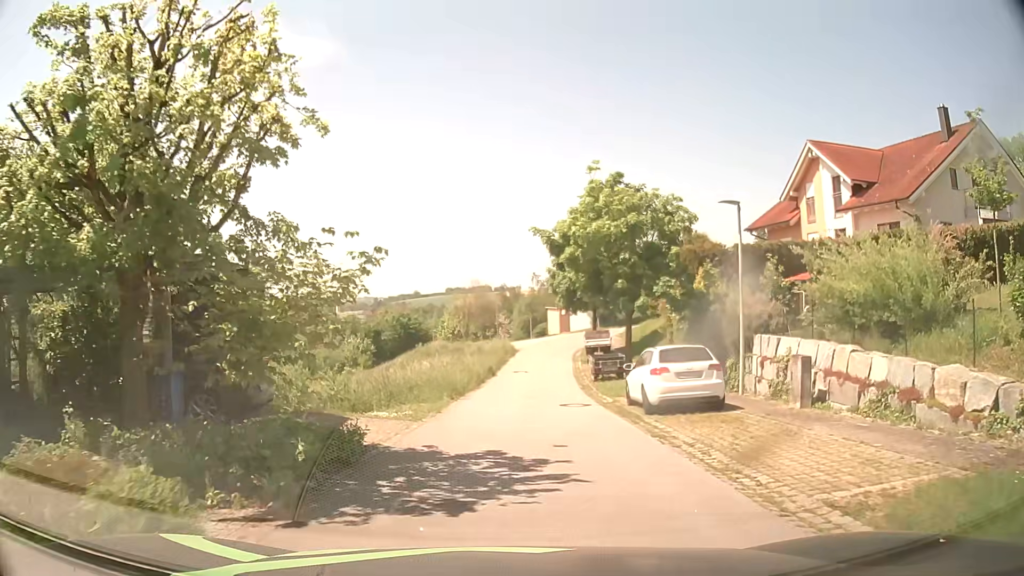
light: Day
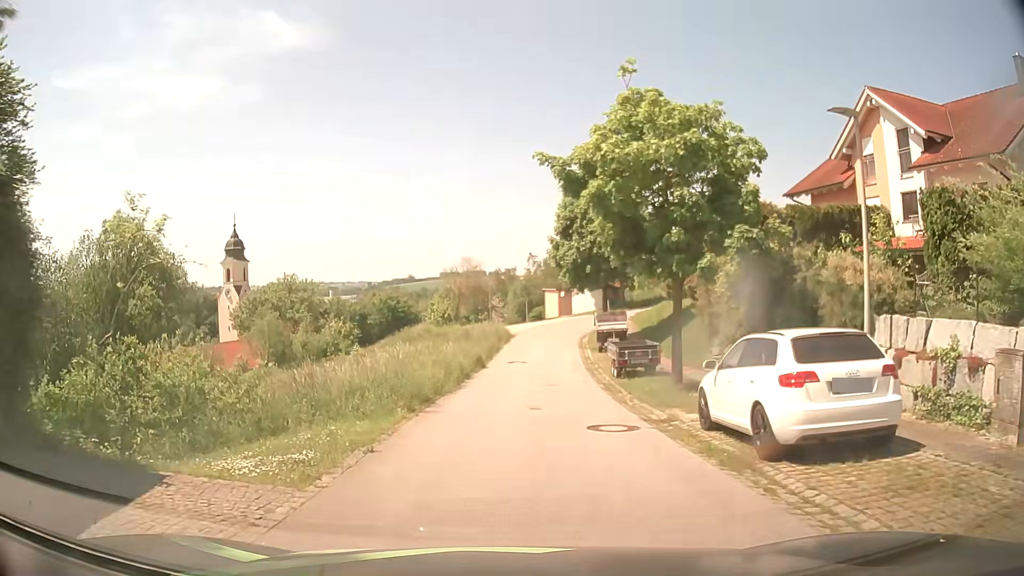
(0.0, +7.0) m; +1°
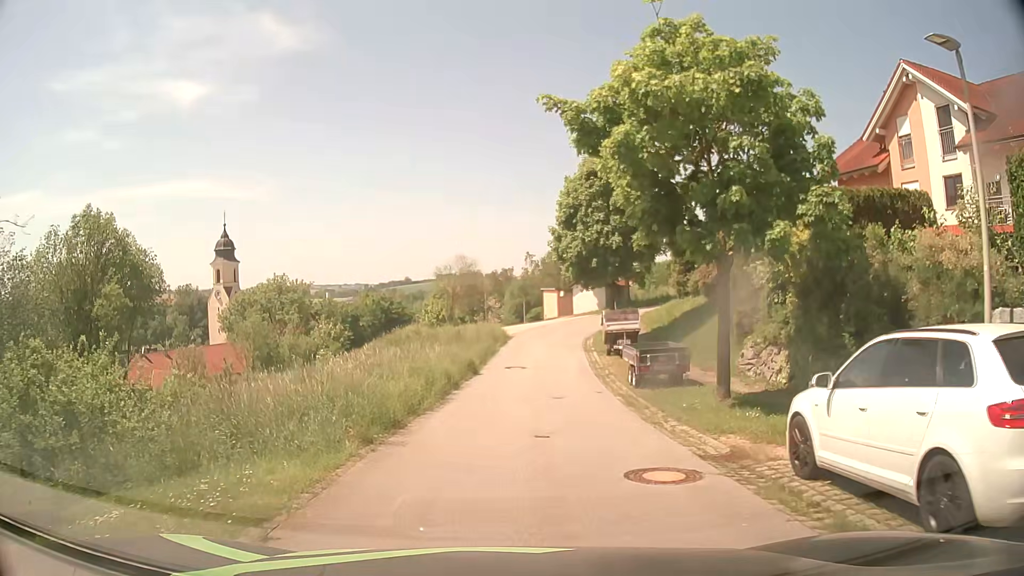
(0.0, +3.6) m; 0°
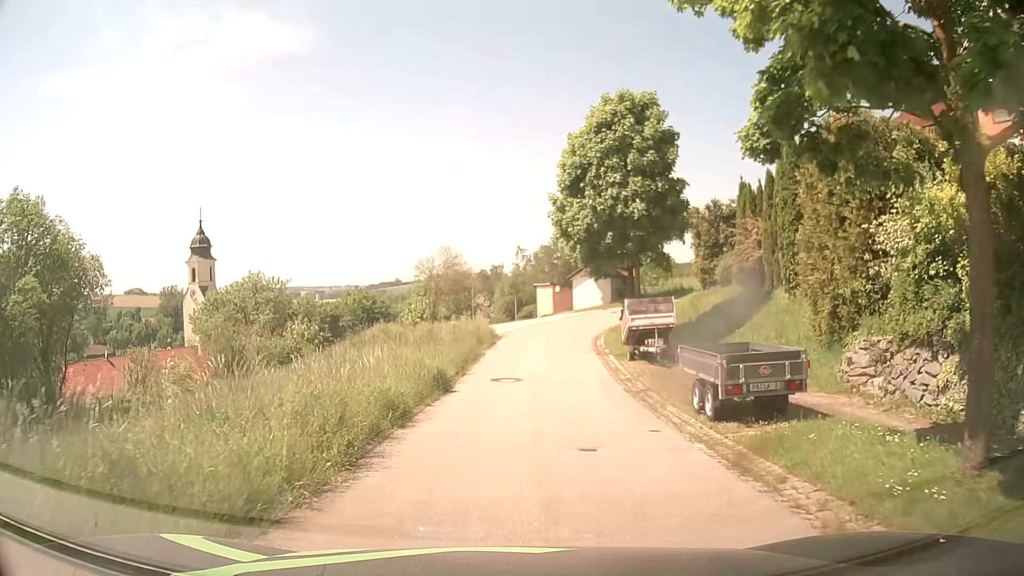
(+0.1, +7.2) m; 0°
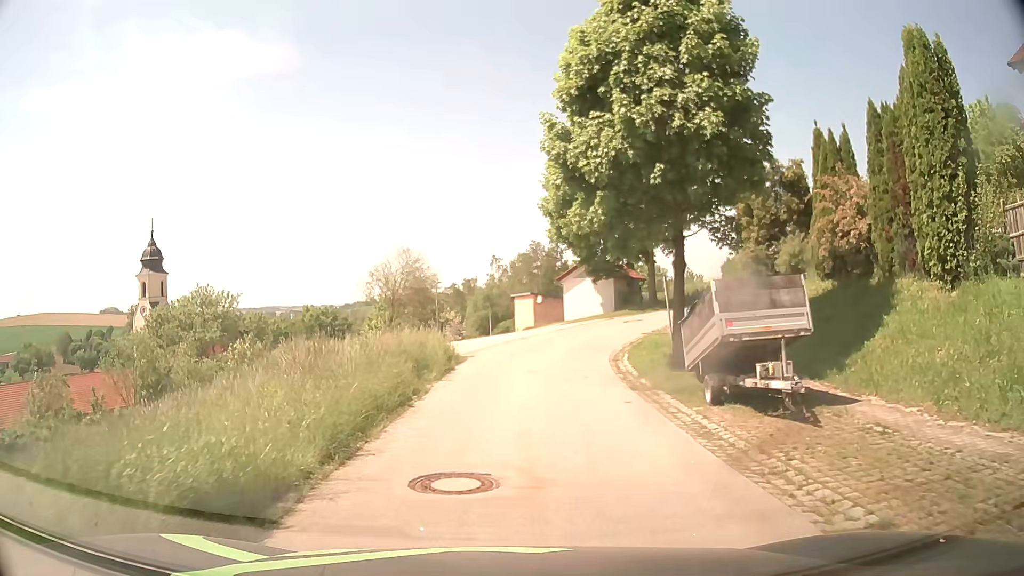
(+0.3, +10.6) m; +2°
